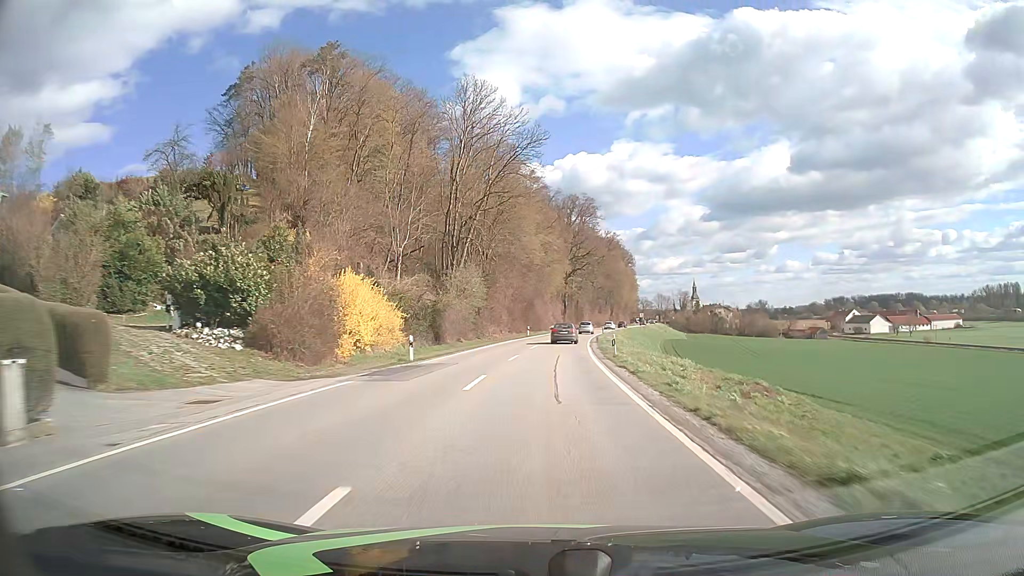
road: secondary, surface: asphalt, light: Day
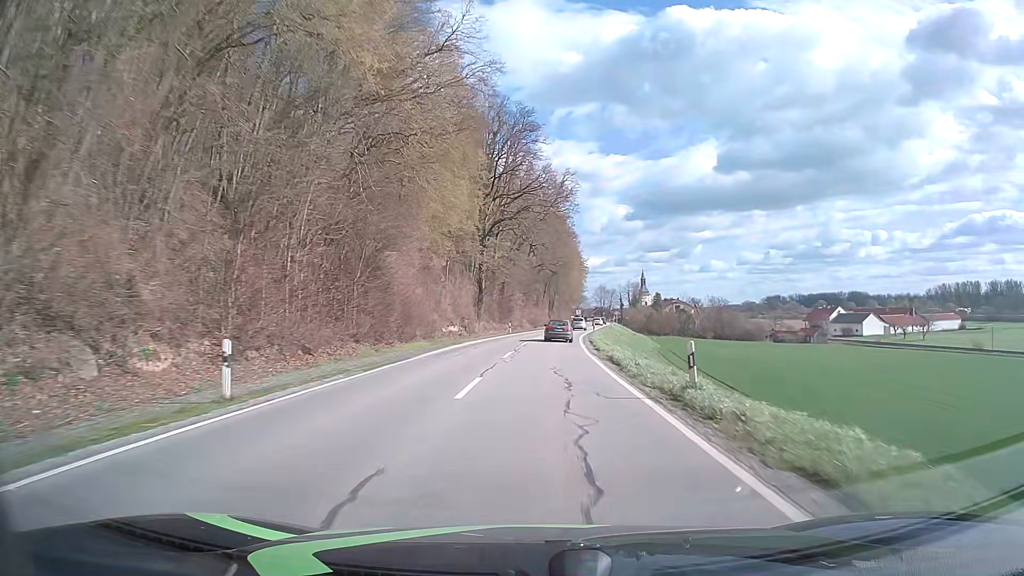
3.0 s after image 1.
(+3.4, +61.9) m; +7°
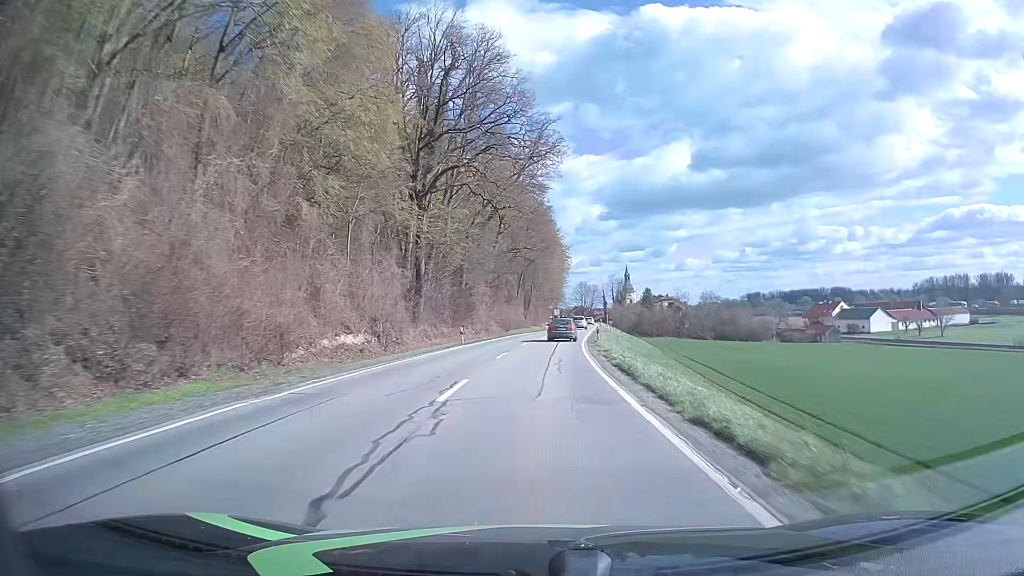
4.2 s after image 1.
(+0.5, +24.6) m; +2°
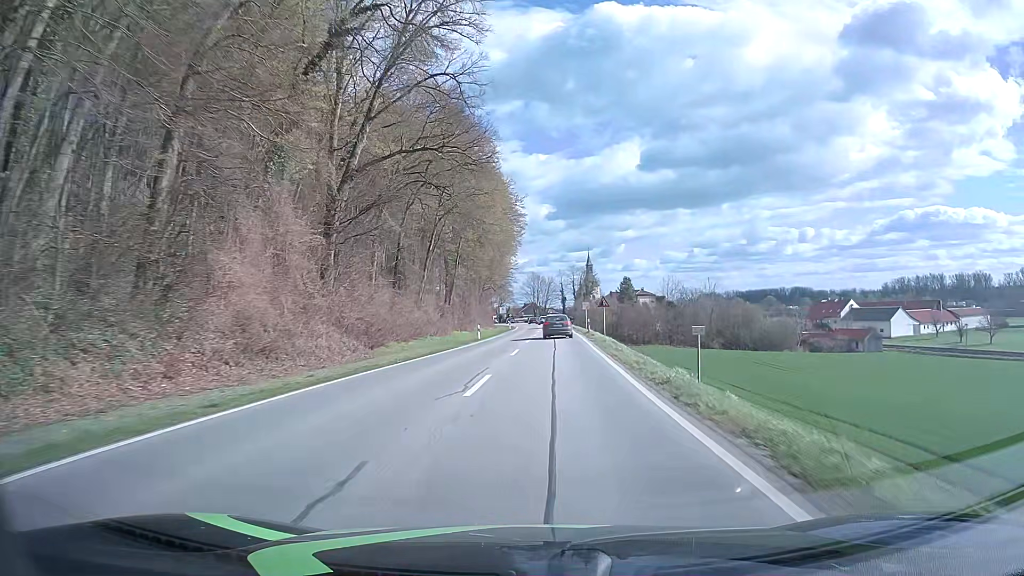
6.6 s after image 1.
(+1.8, +48.0) m; +4°
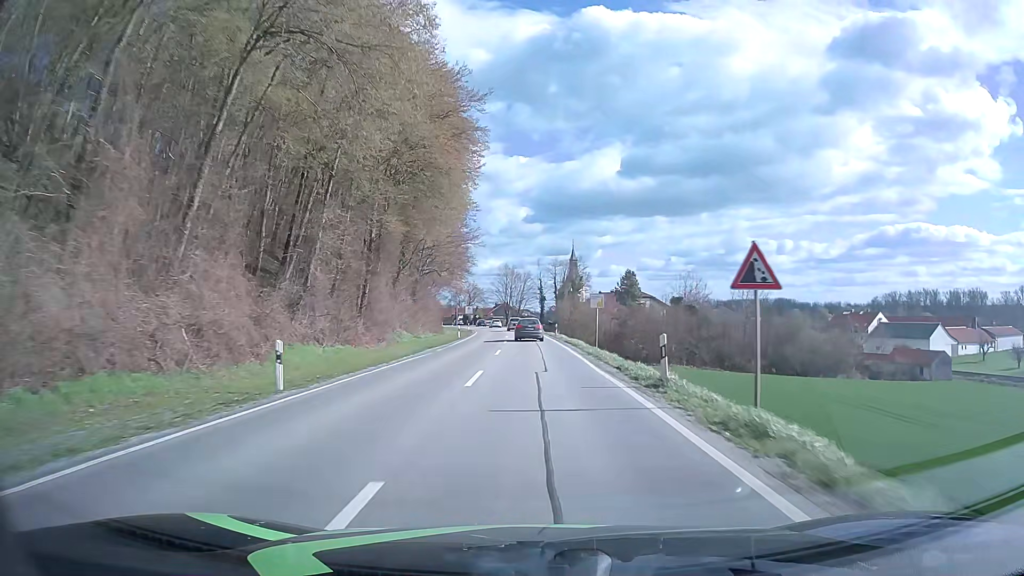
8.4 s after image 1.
(+0.9, +33.9) m; +2°
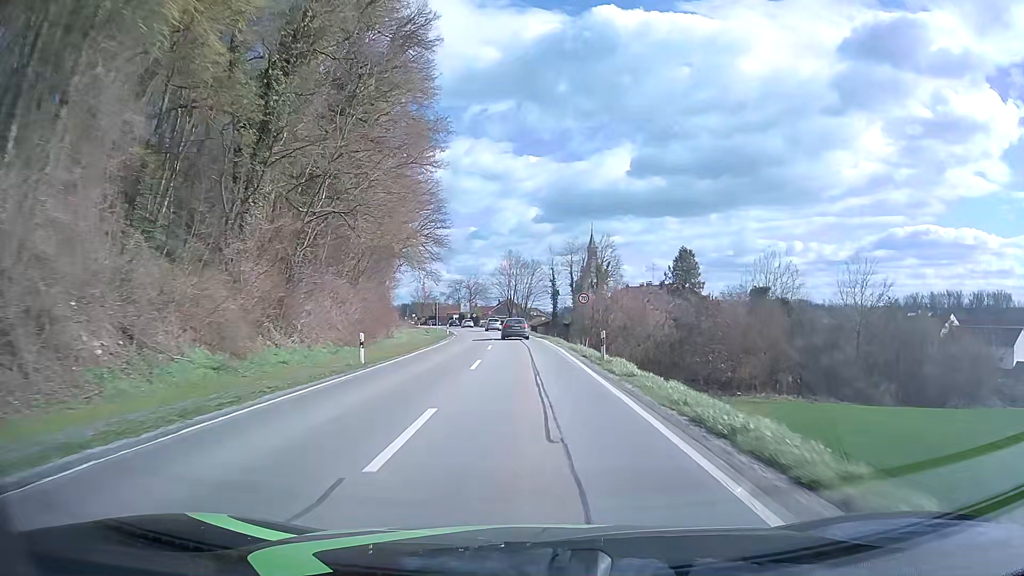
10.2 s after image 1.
(0.0, +31.8) m; 0°
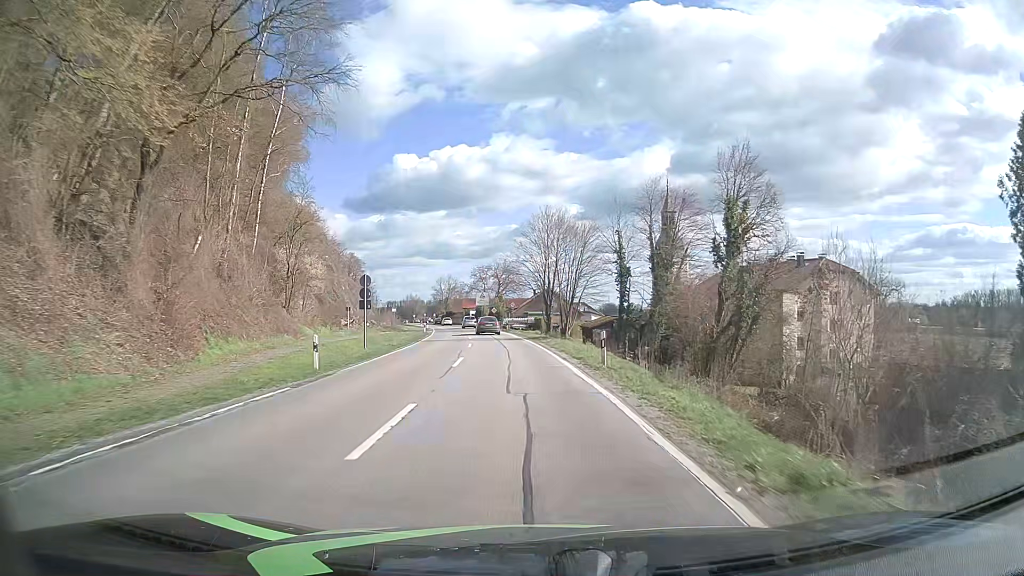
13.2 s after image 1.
(-1.4, +47.5) m; -4°
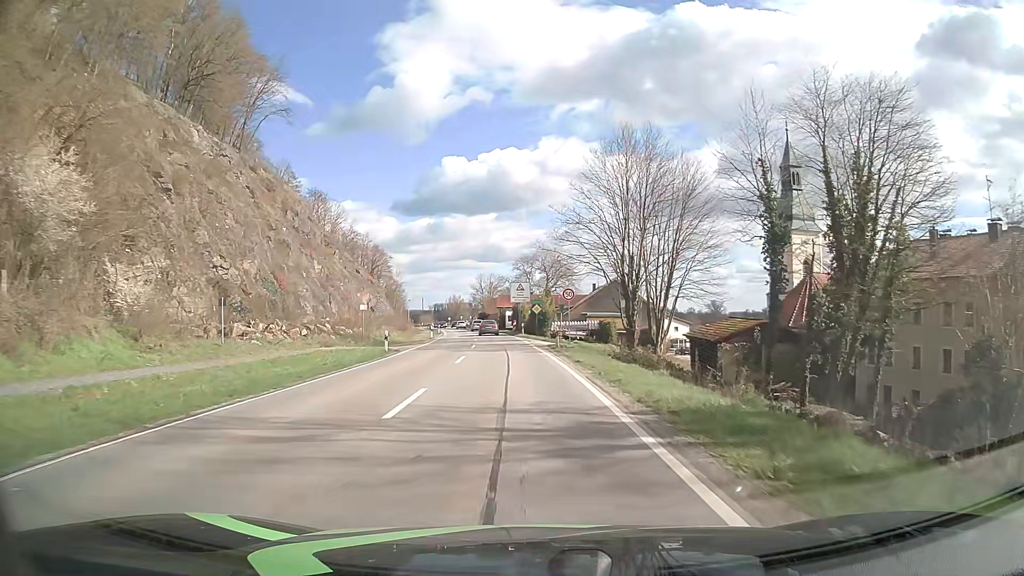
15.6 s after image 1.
(-1.3, +33.4) m; -5°
(0, +10) (0, +20) (-1, +30) (-1, +40) (-2, +50) (-3, +60) (-4, +70) (-5, +80) (-6, +90) (-8, +100) m
